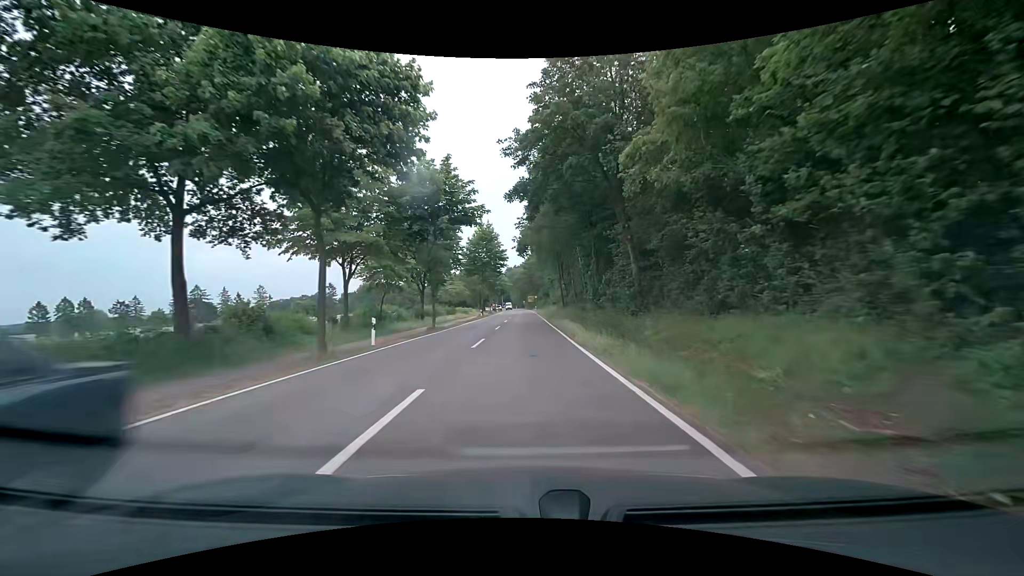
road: tertiary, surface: asphalt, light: Day
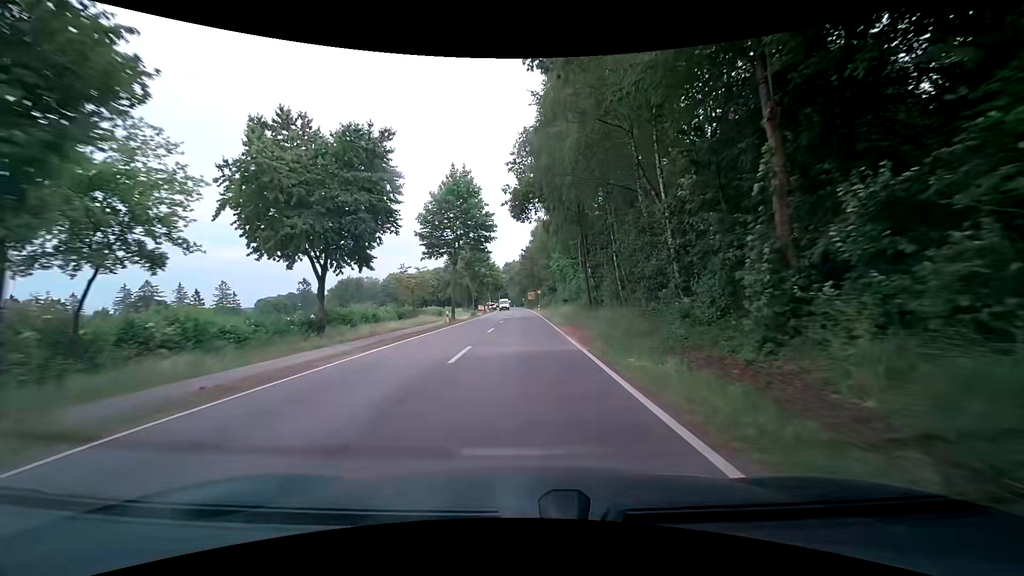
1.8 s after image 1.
(+0.1, +28.4) m; 0°
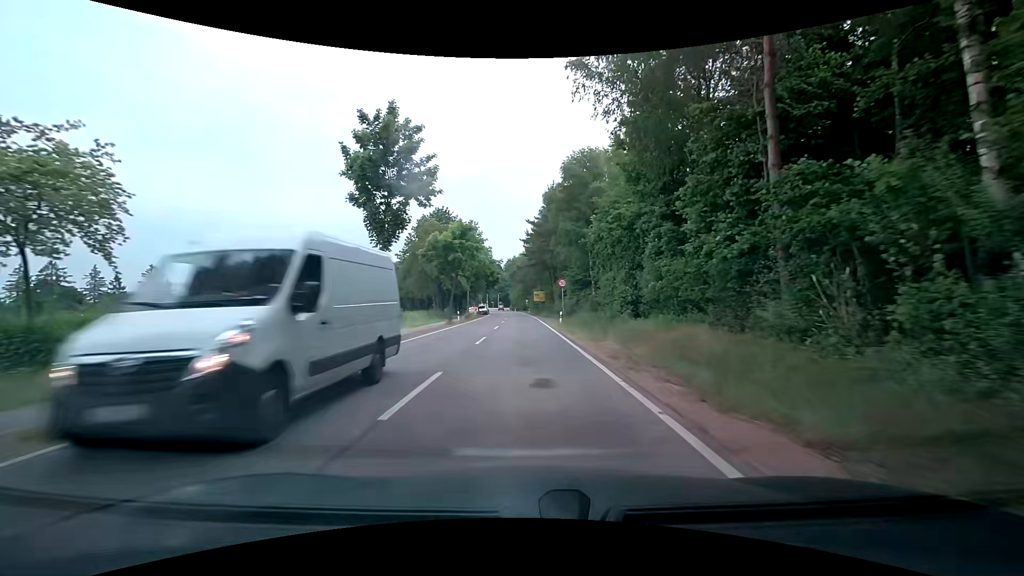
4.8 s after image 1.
(+0.1, +41.2) m; 0°
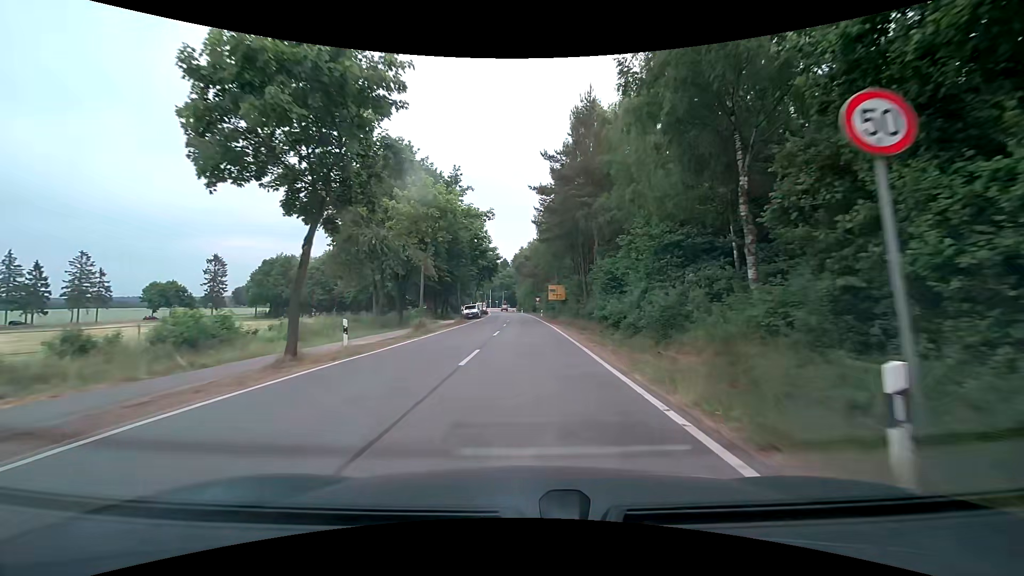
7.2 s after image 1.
(-0.5, +30.6) m; -2°
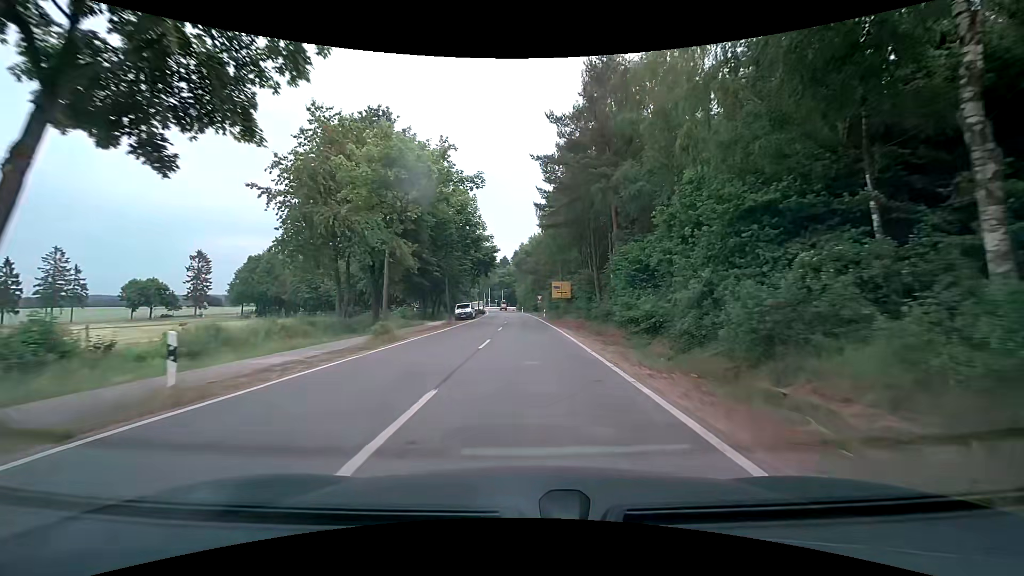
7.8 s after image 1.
(0.0, +7.8) m; 0°
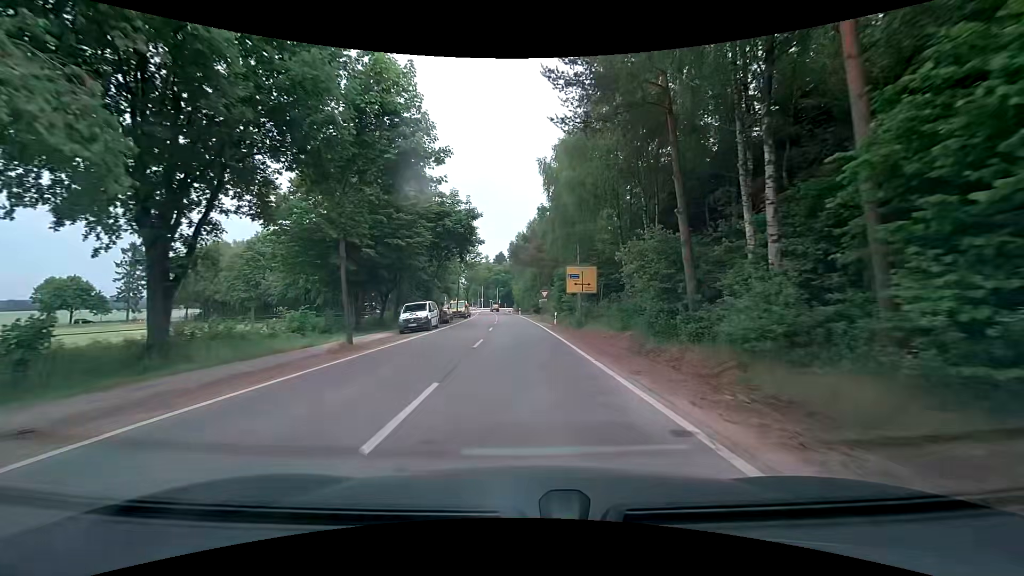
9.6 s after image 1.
(+0.1, +23.1) m; 0°
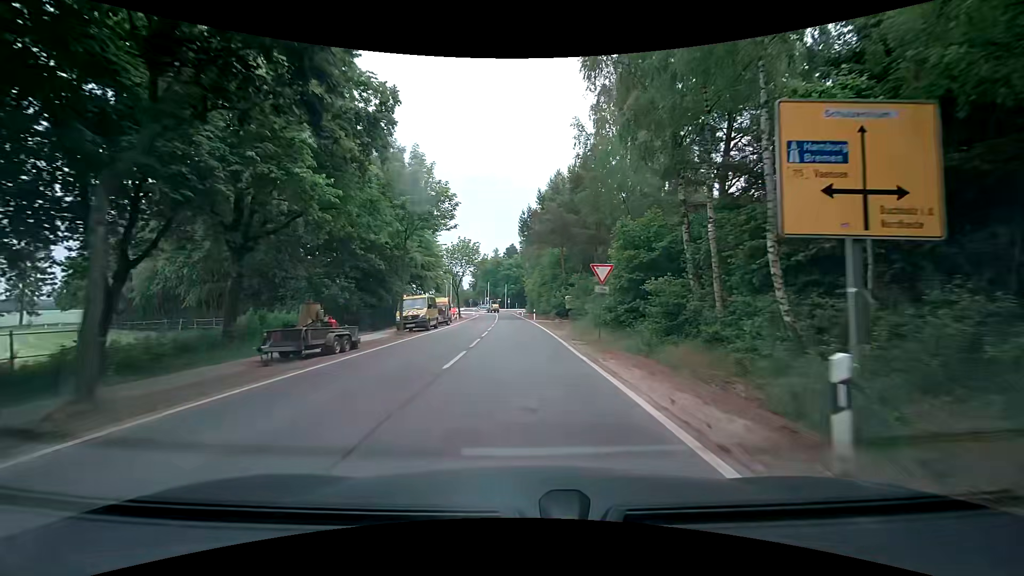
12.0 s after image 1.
(-0.3, +29.8) m; -2°
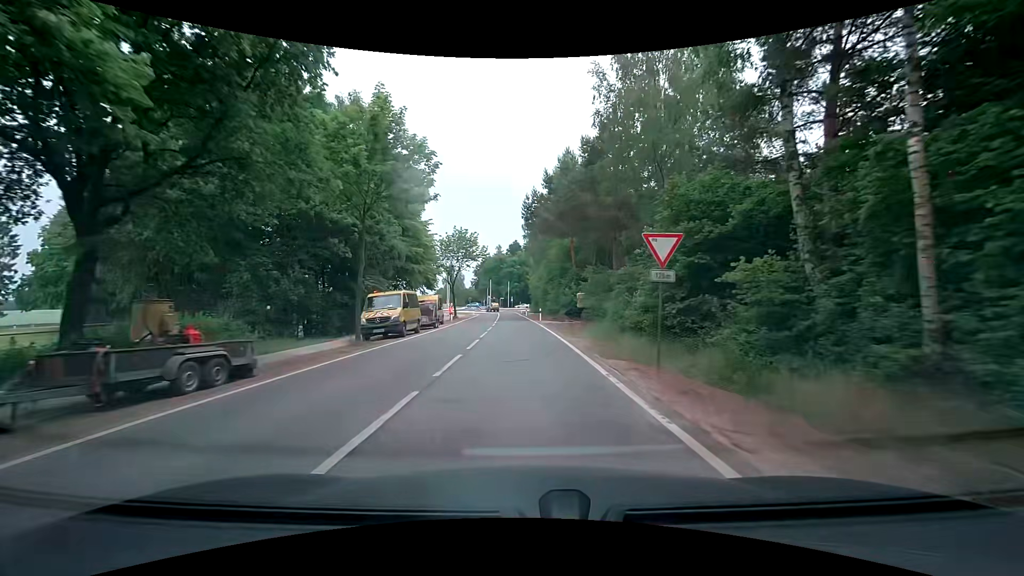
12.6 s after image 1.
(+0.1, +7.3) m; -2°
